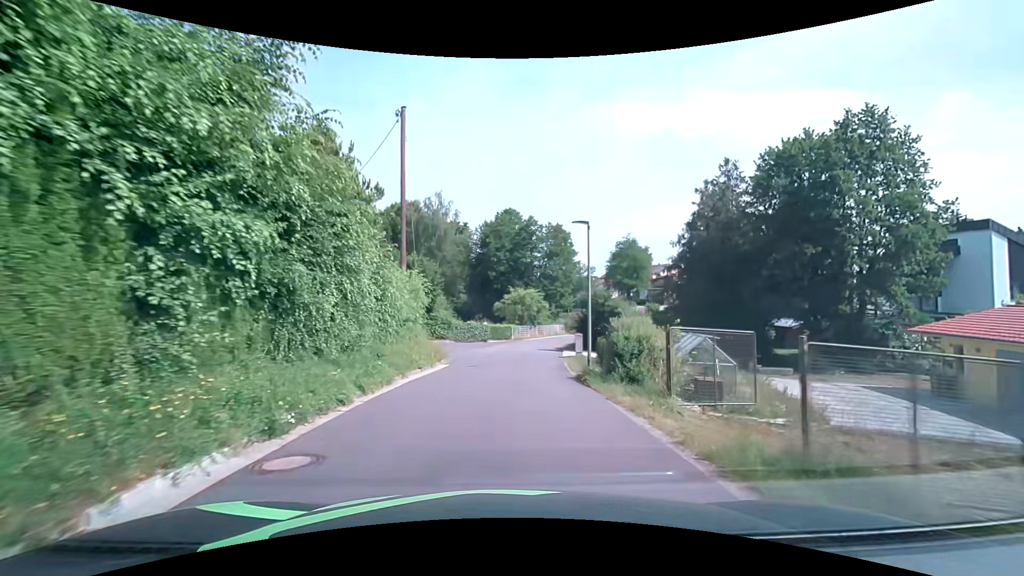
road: residential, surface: asphalt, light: Day
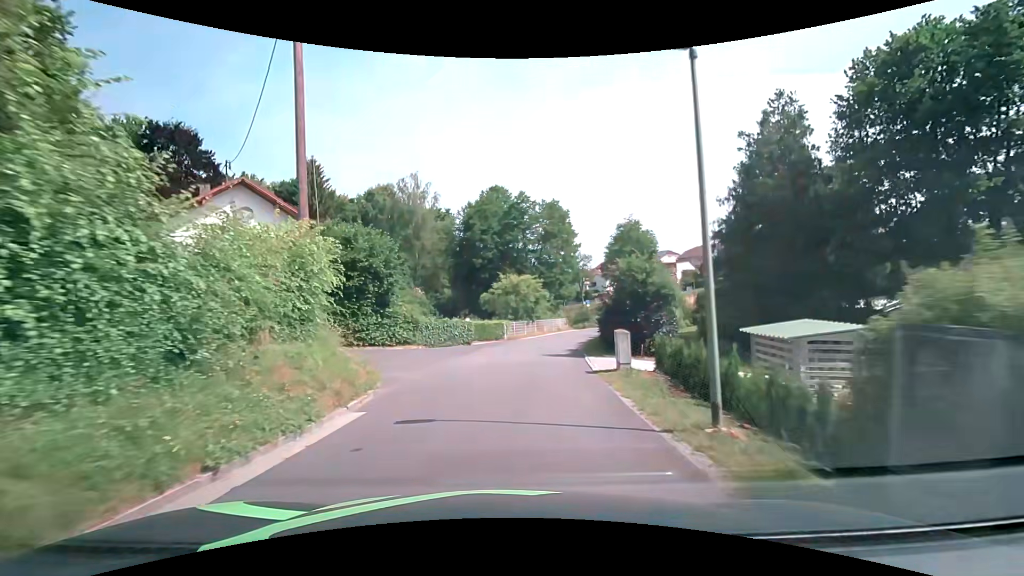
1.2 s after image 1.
(+0.1, +10.9) m; +1°
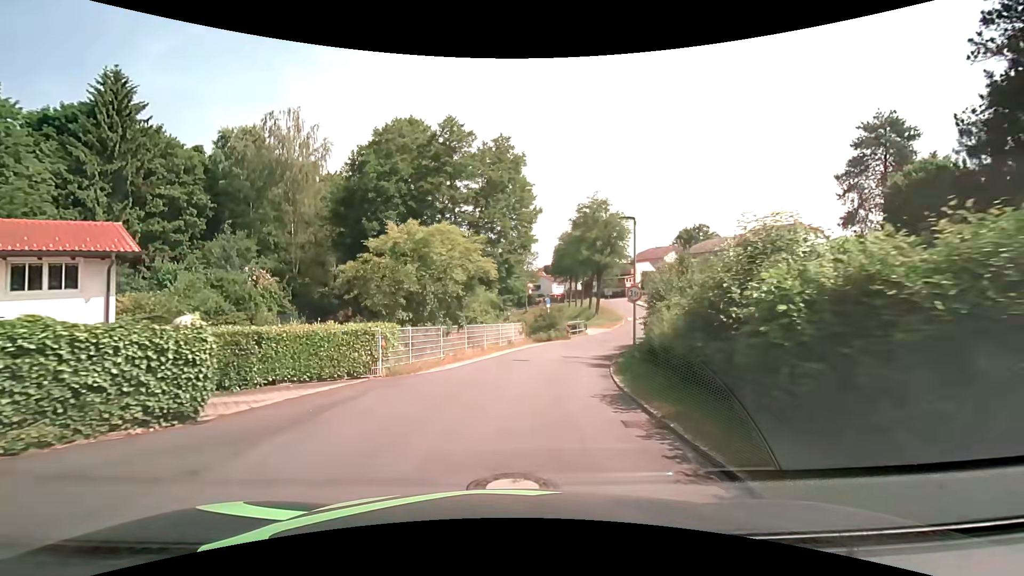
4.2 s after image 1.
(+1.2, +22.6) m; +7°
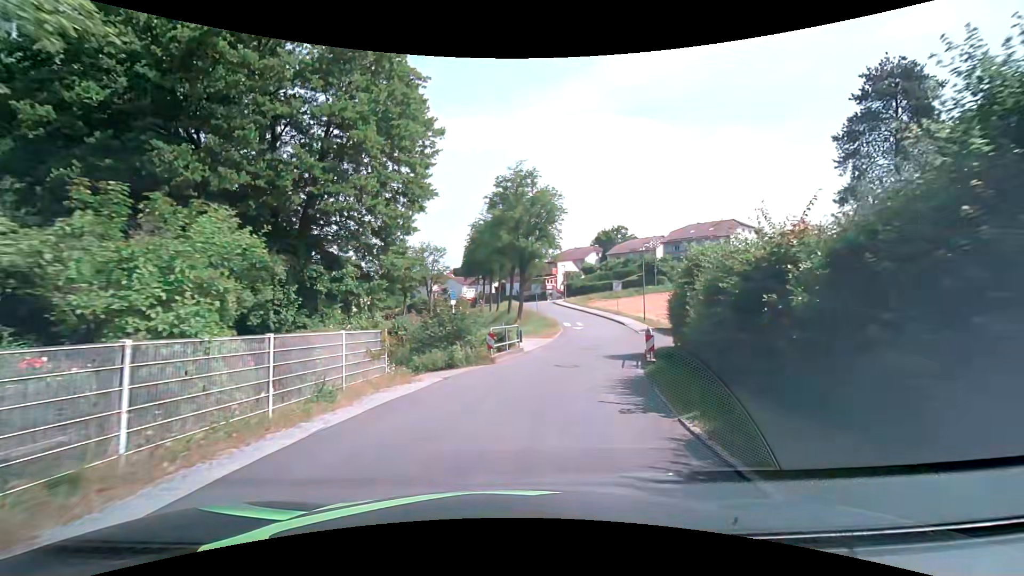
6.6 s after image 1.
(+1.4, +17.1) m; +11°
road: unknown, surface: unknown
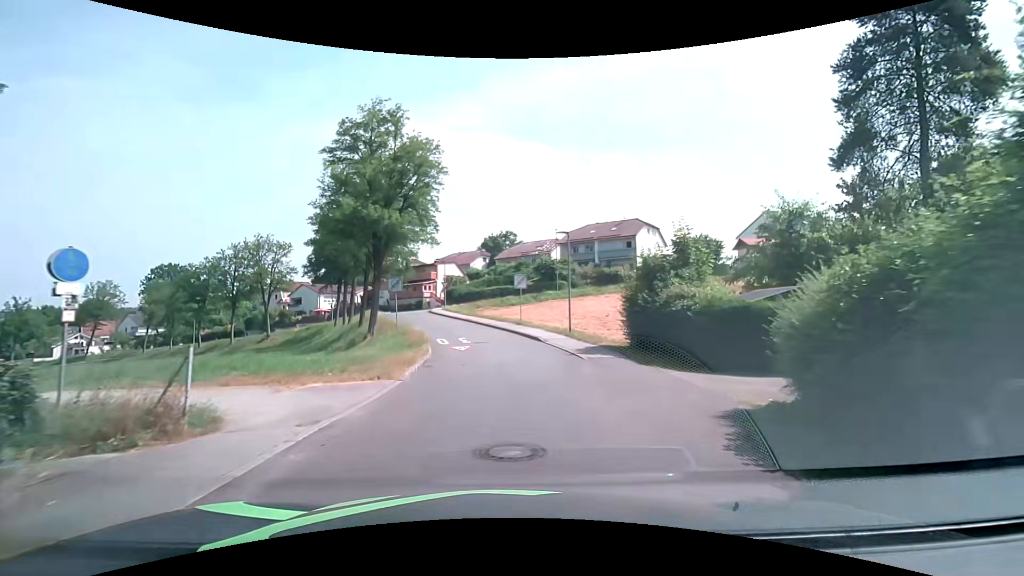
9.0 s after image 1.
(+2.0, +17.2) m; +13°
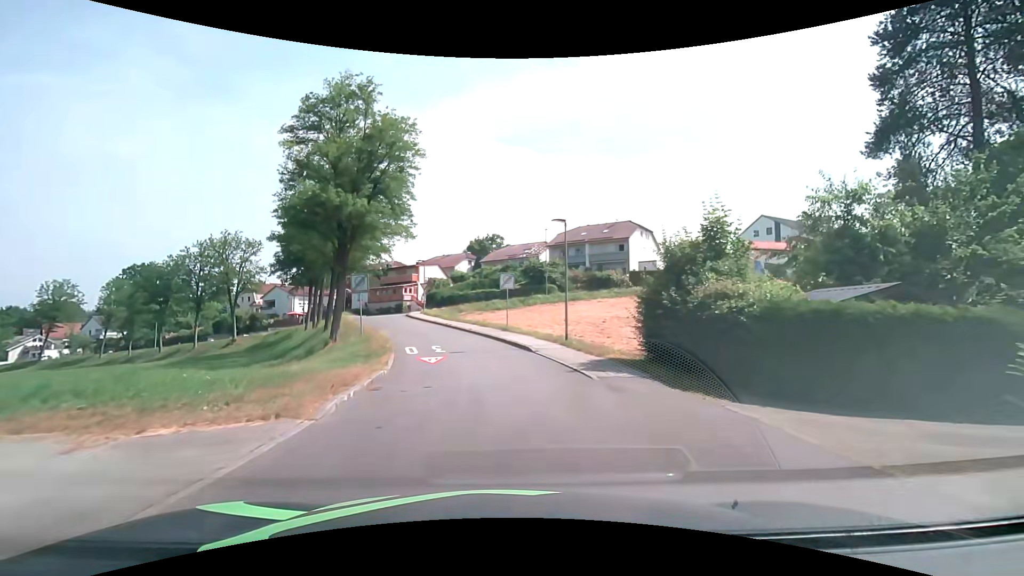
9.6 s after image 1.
(+0.1, +4.3) m; 0°
